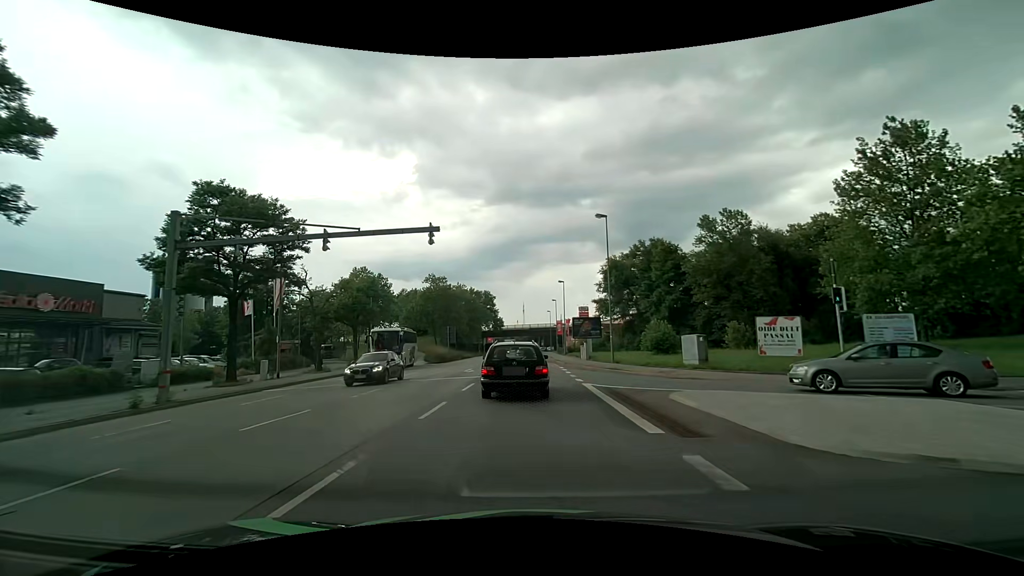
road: primary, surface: asphalt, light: Day
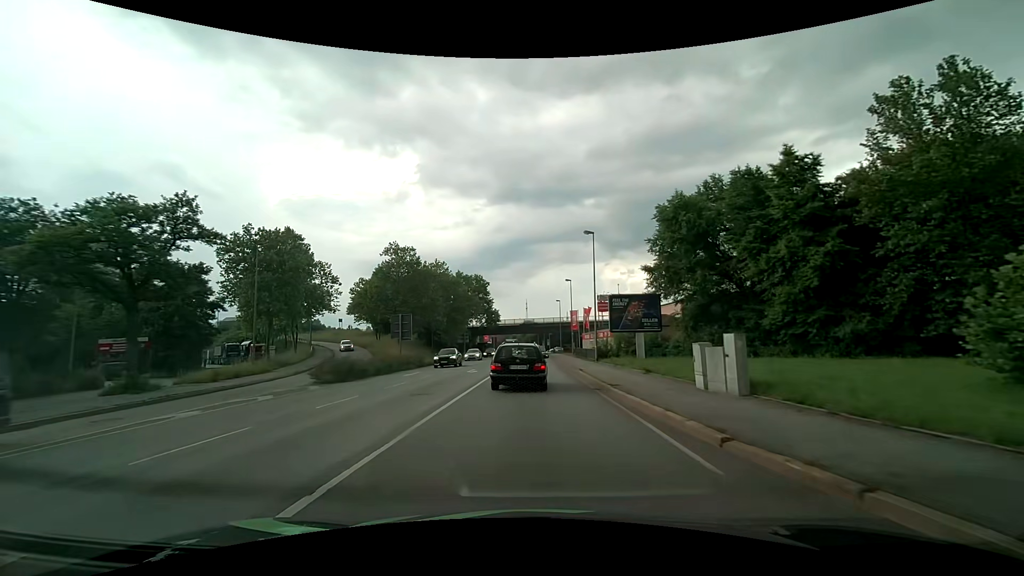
(-0.2, +30.1) m; 0°
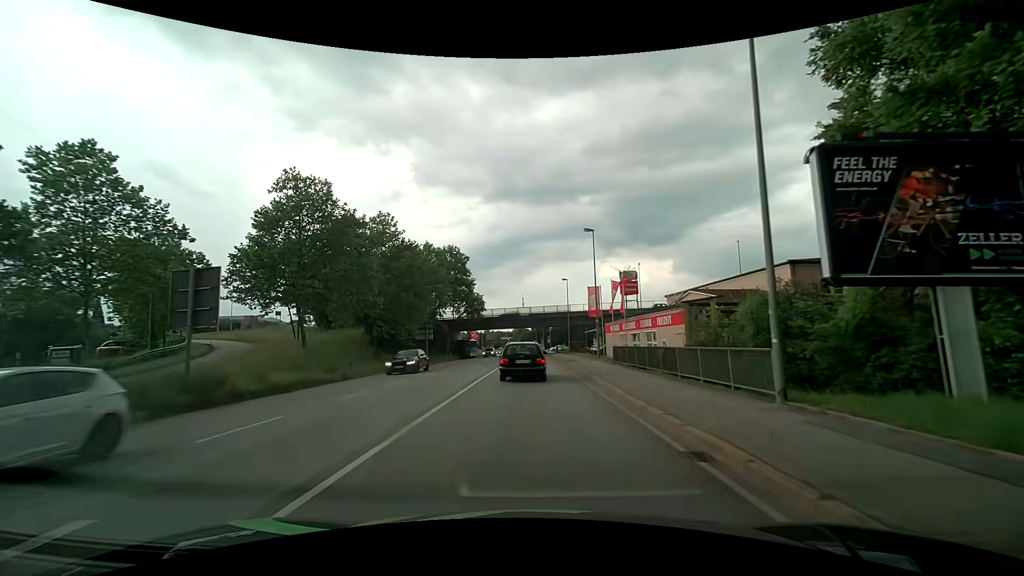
(0.0, +28.7) m; 0°
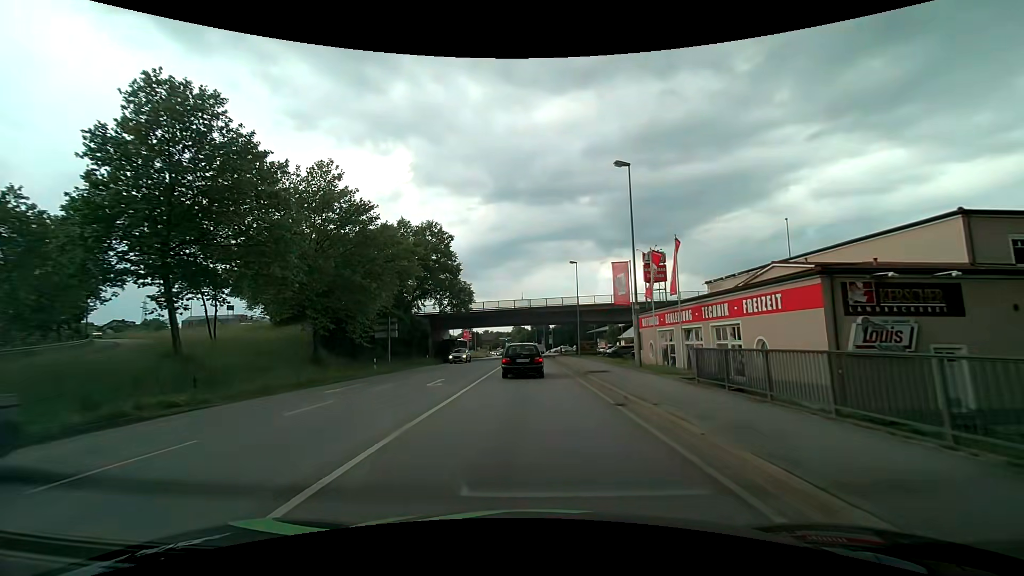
(0.0, +14.8) m; 0°
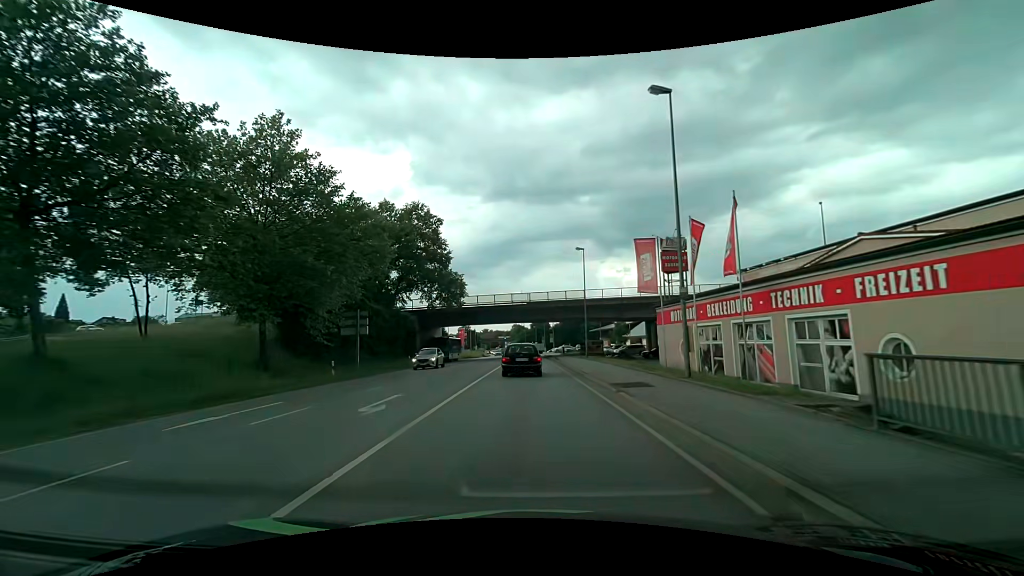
(0.0, +7.4) m; 0°
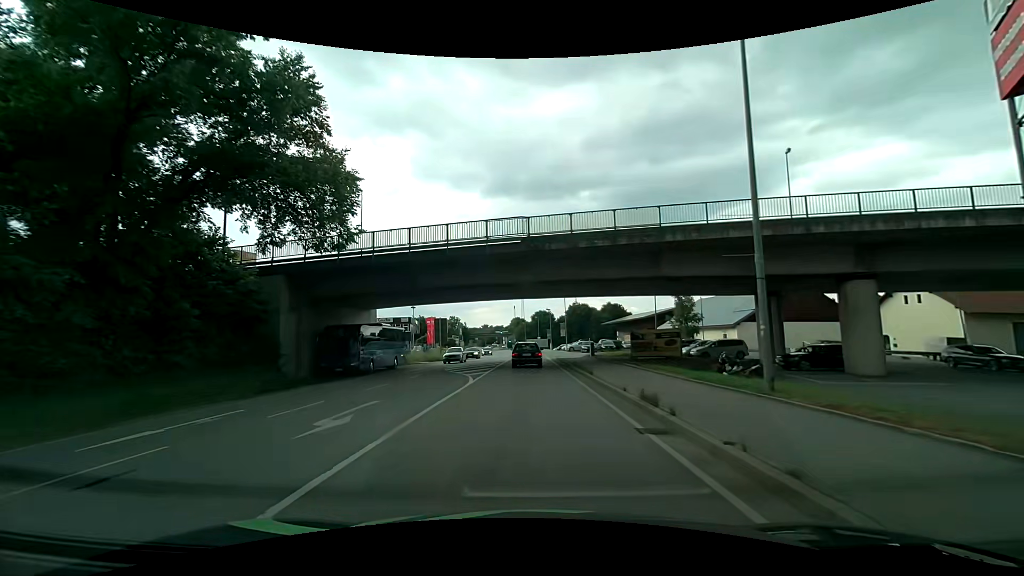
(+0.1, +35.0) m; 0°
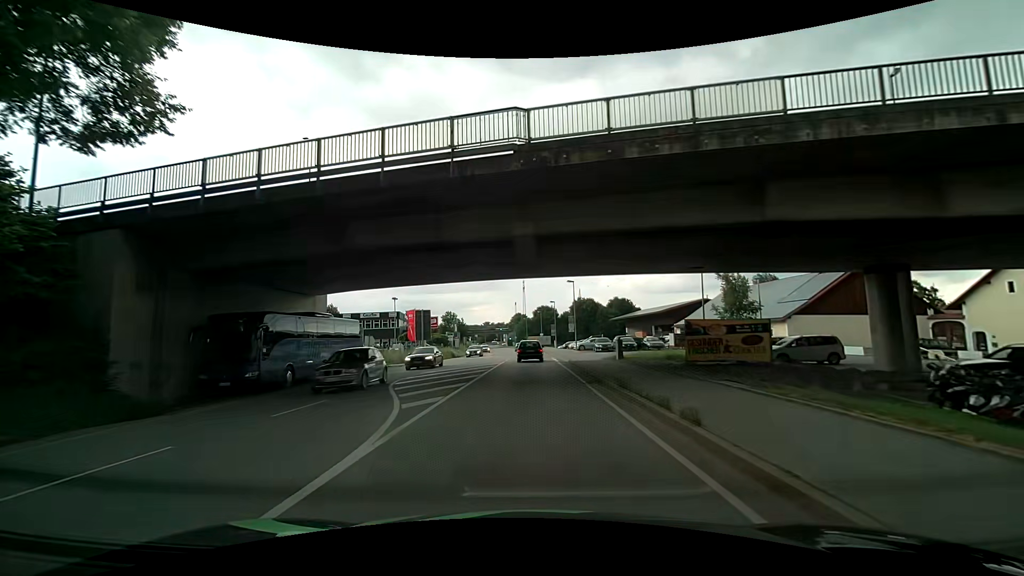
(0.0, +11.8) m; 0°
